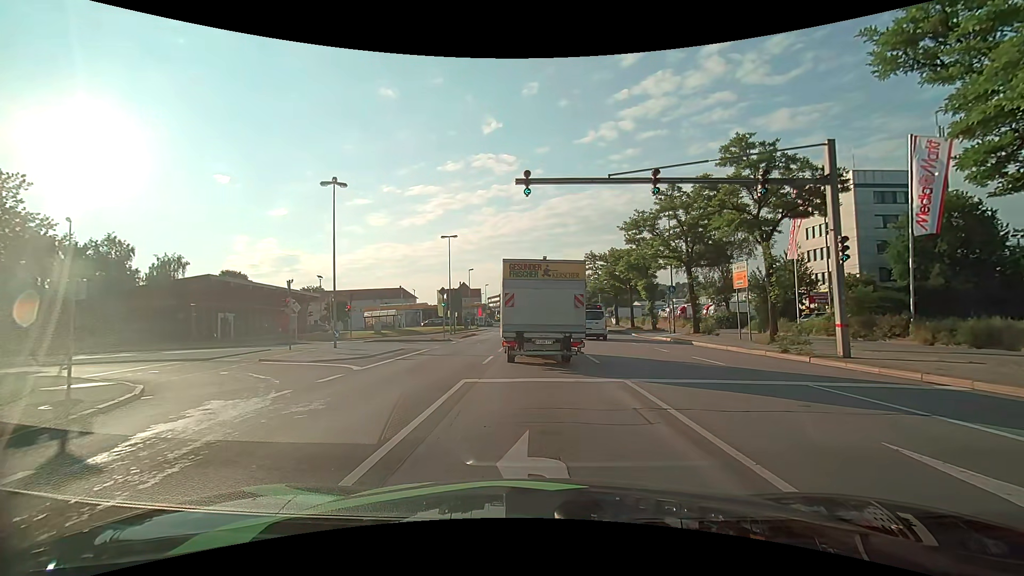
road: primary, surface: asphalt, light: Day
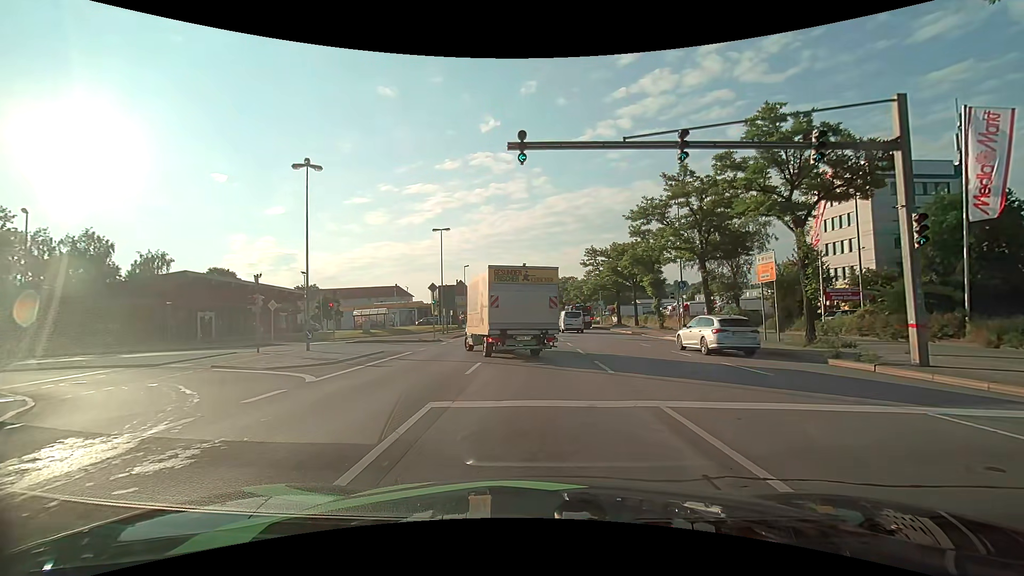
(0.0, +3.3) m; +1°
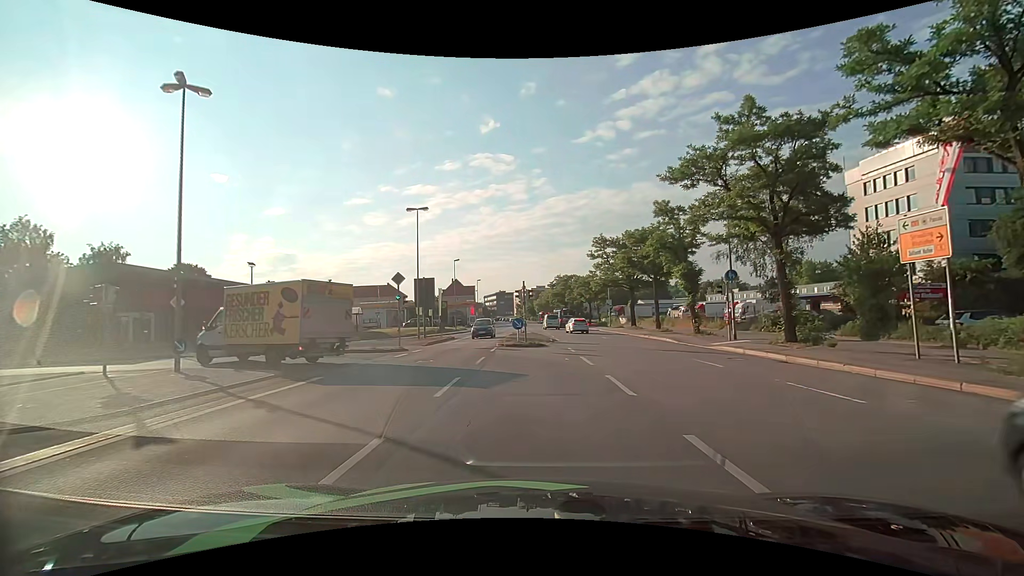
(-0.1, +9.7) m; 0°
